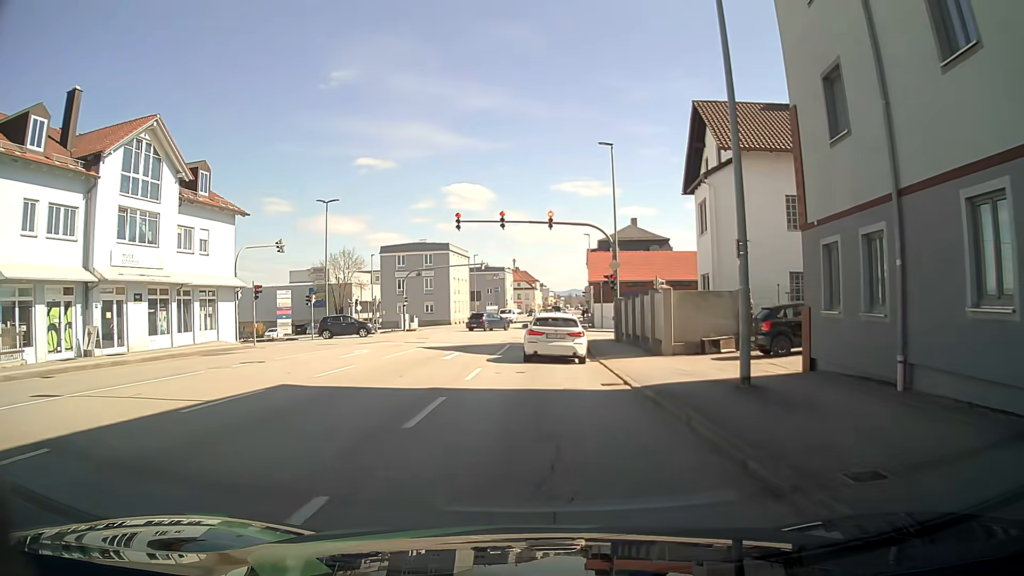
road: tertiary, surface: asphalt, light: Day
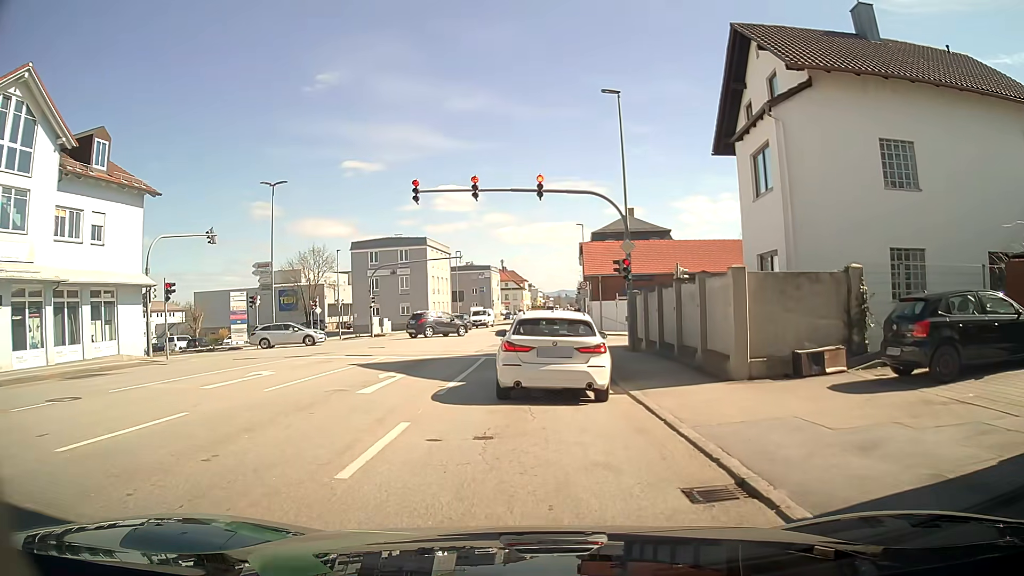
(+0.2, +8.3) m; +3°
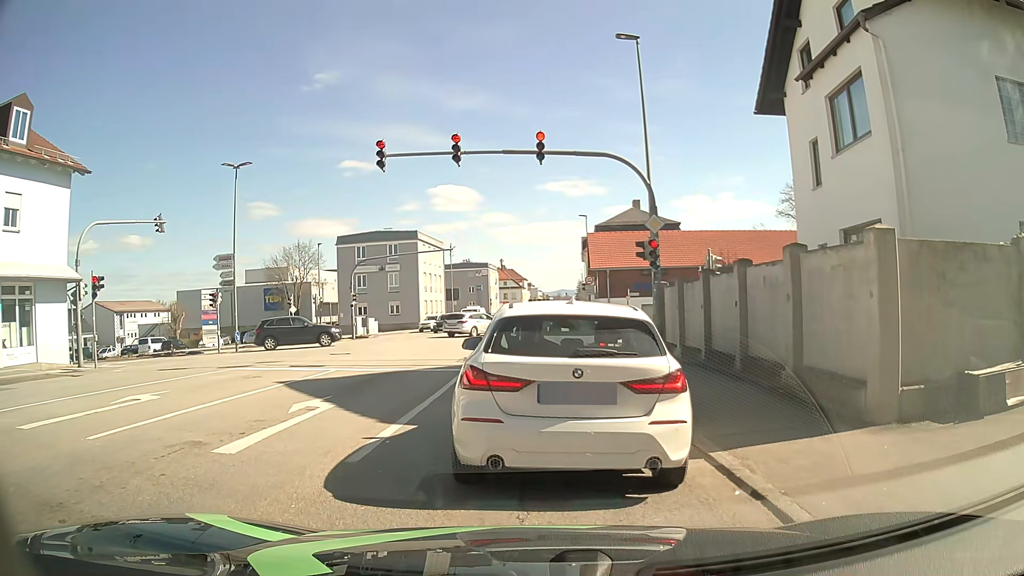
(-0.1, +5.3) m; -2°
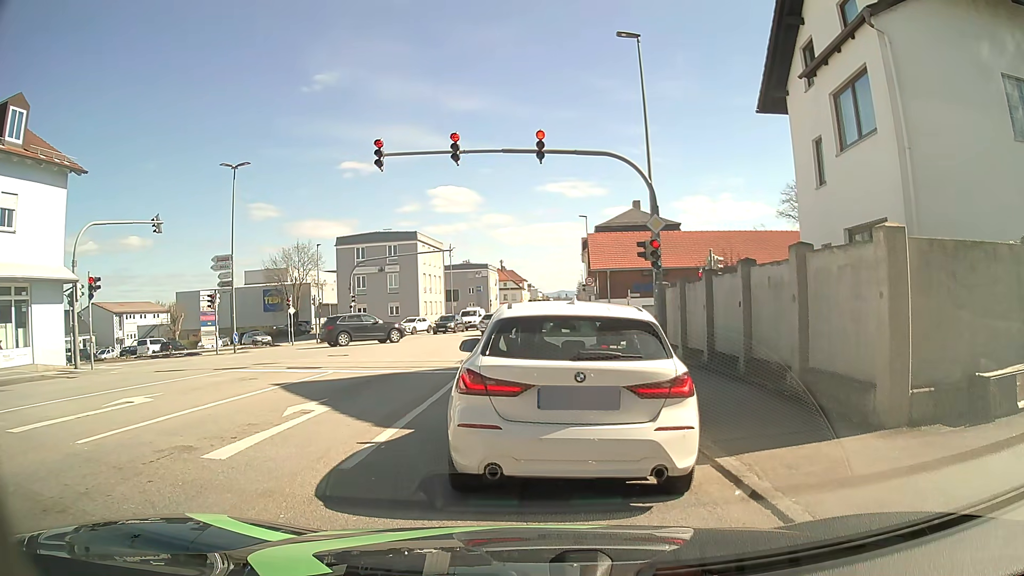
(0.0, +0.2) m; 0°
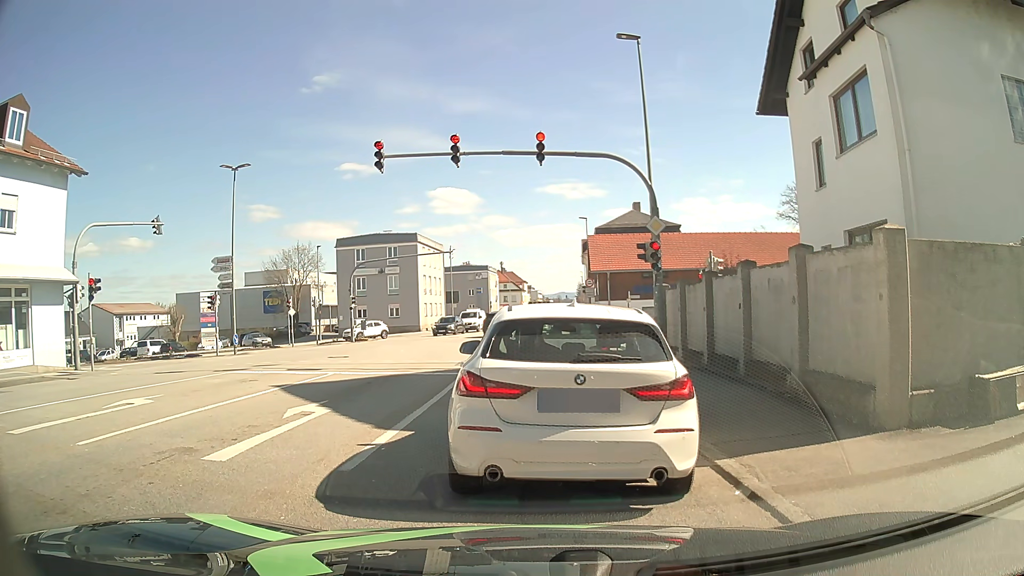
(0.0, +0.1) m; 0°
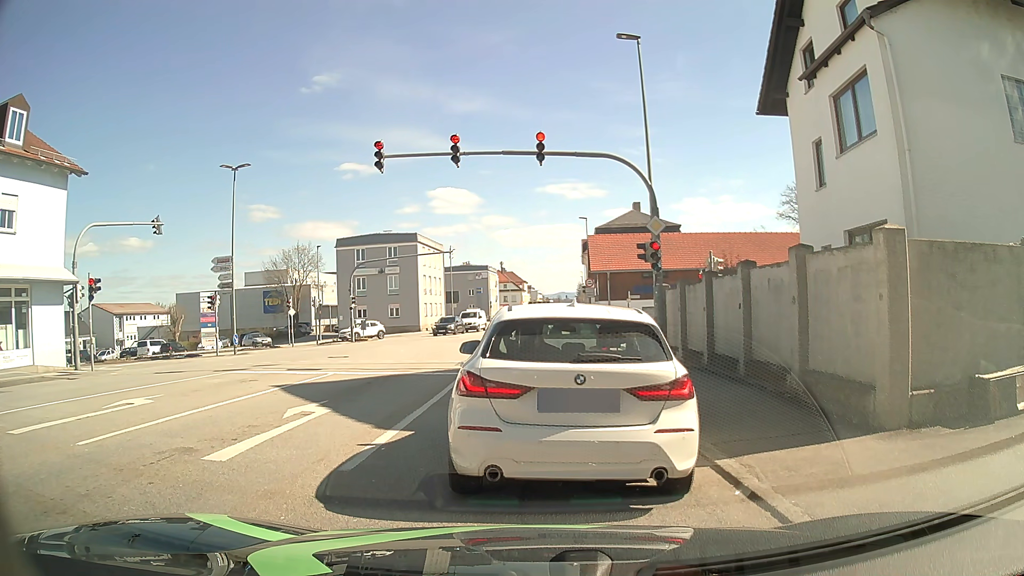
(0.0, 0.0) m; 0°
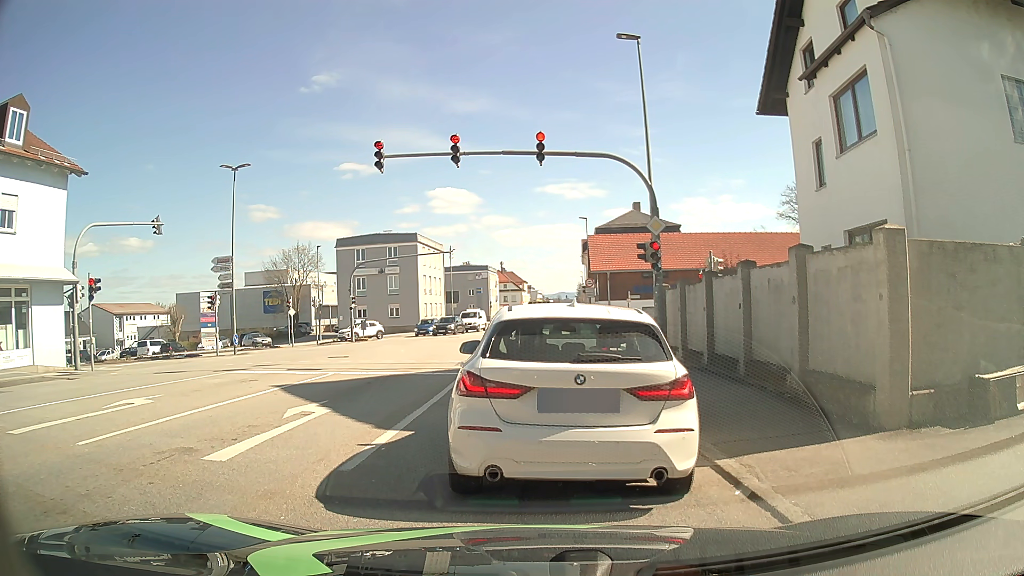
(0.0, 0.0) m; 0°
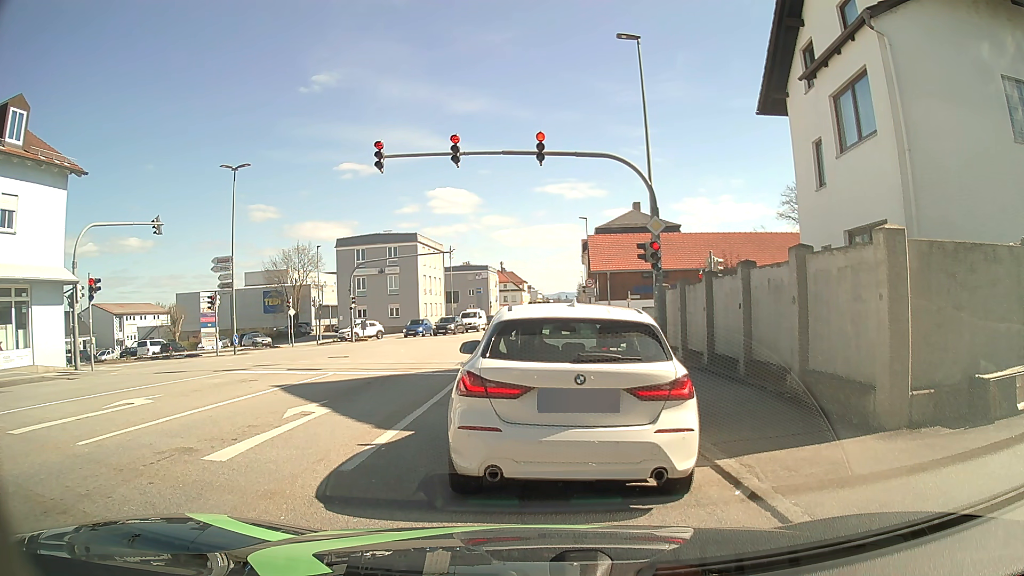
(0.0, 0.0) m; 0°
